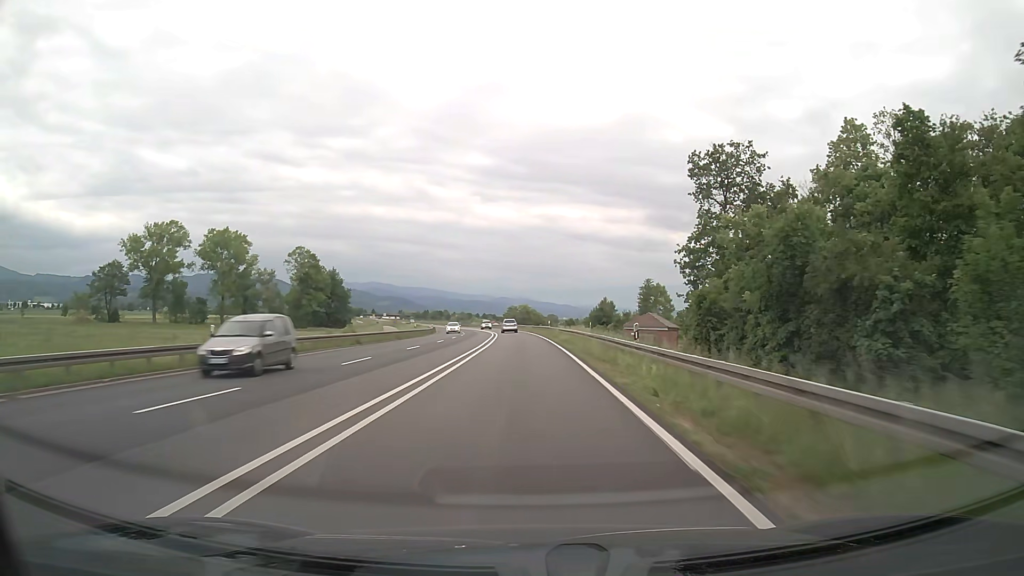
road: trunk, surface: asphalt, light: Day
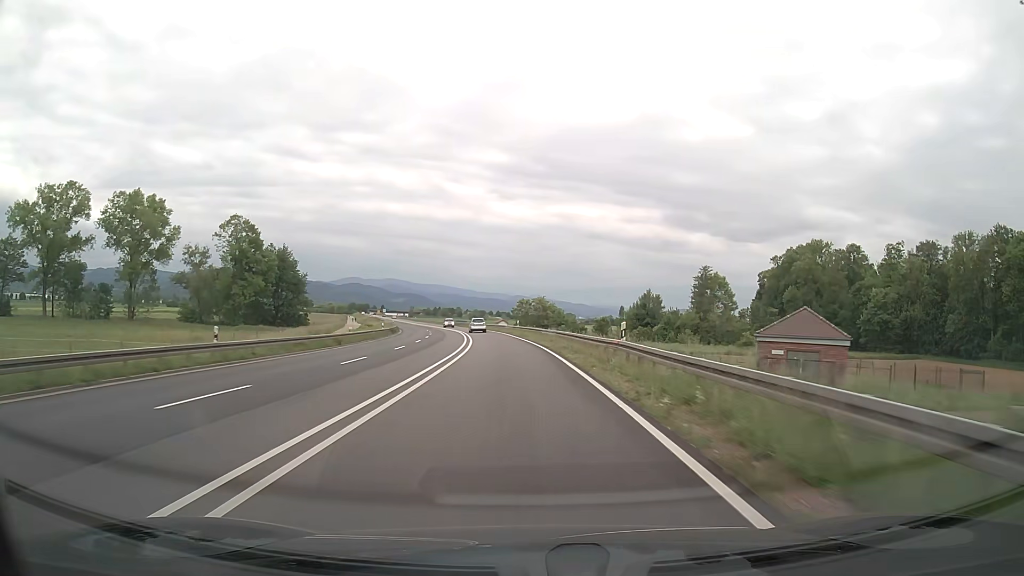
(-0.5, +47.5) m; -1°
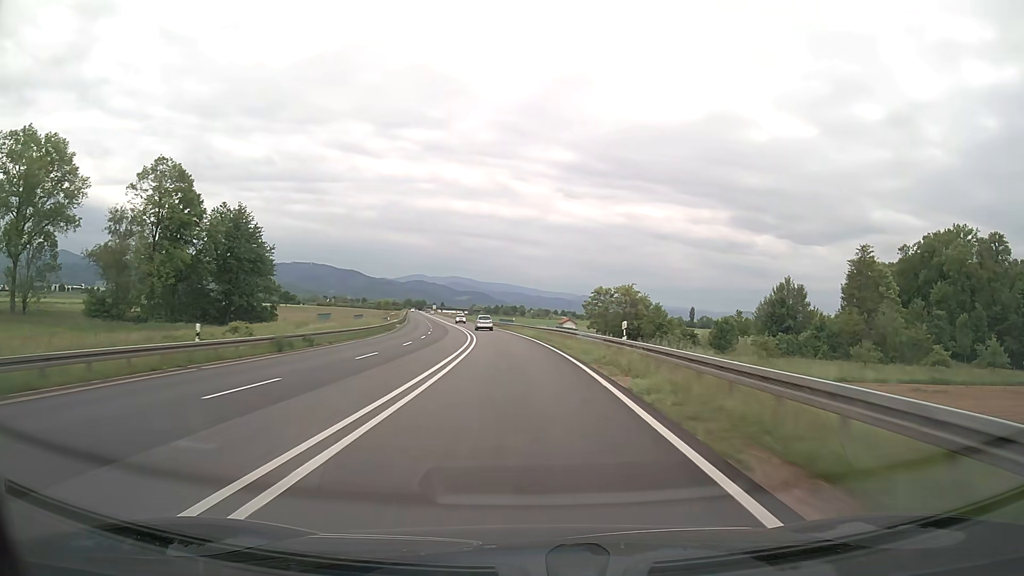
(-2.0, +47.2) m; -5°
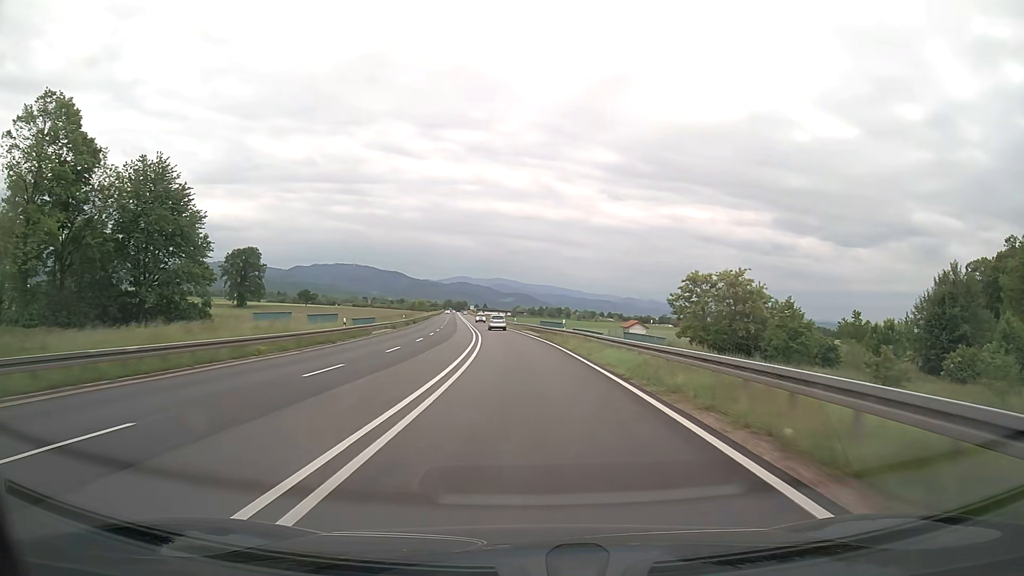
(-1.1, +31.6) m; -4°
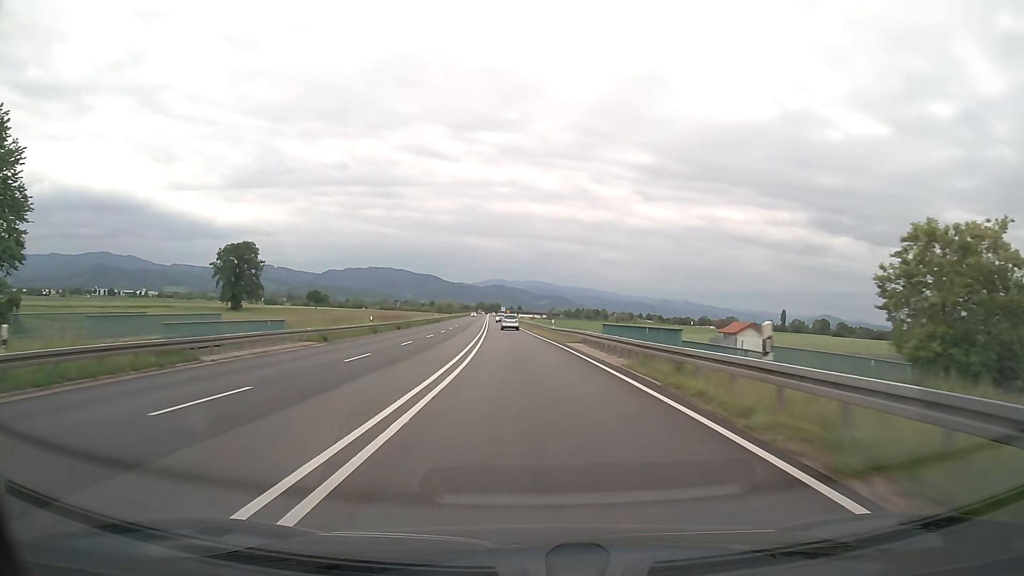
(-0.8, +31.7) m; -3°
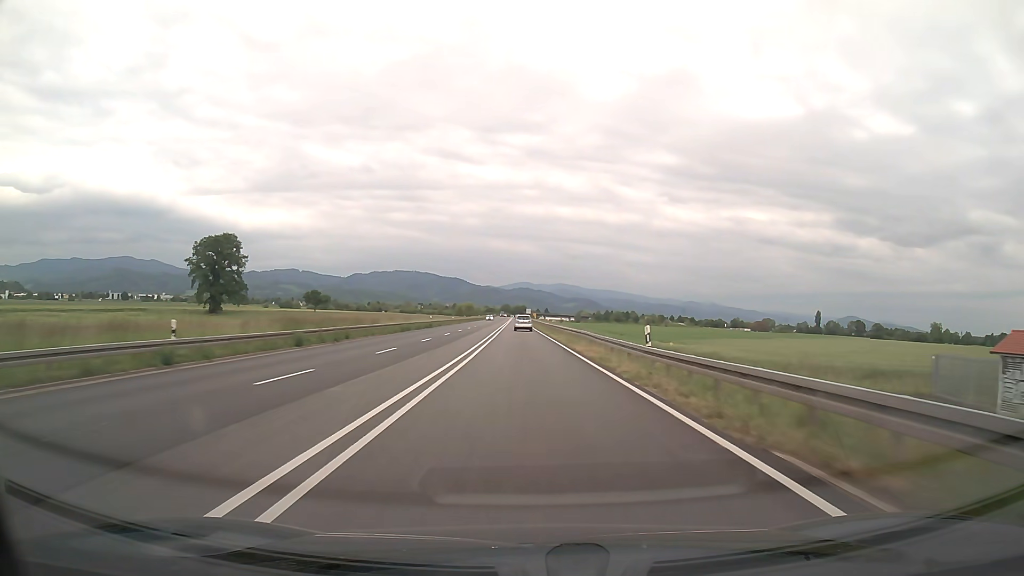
(-0.7, +31.8) m; -2°
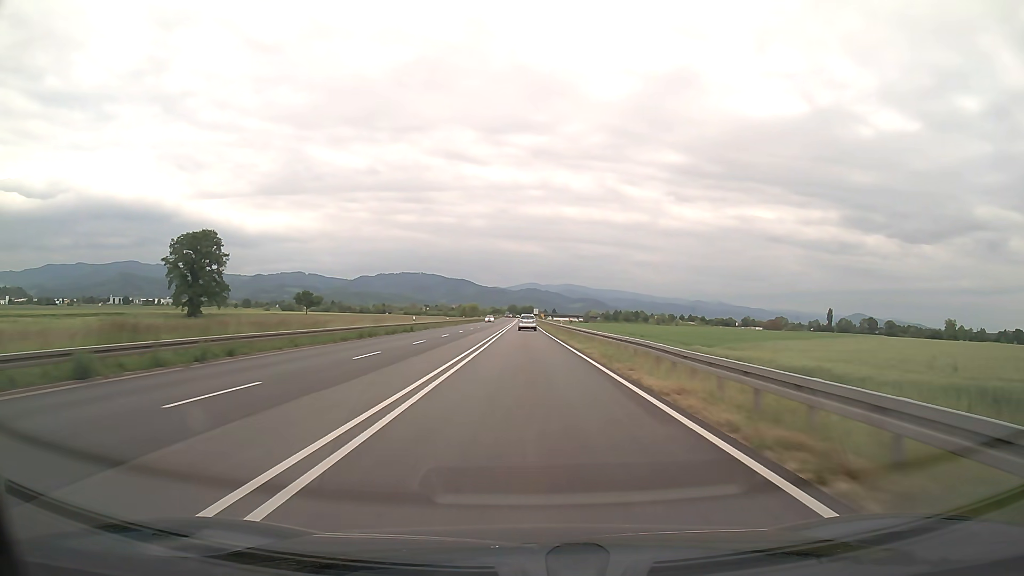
(-0.1, +16.0) m; -1°
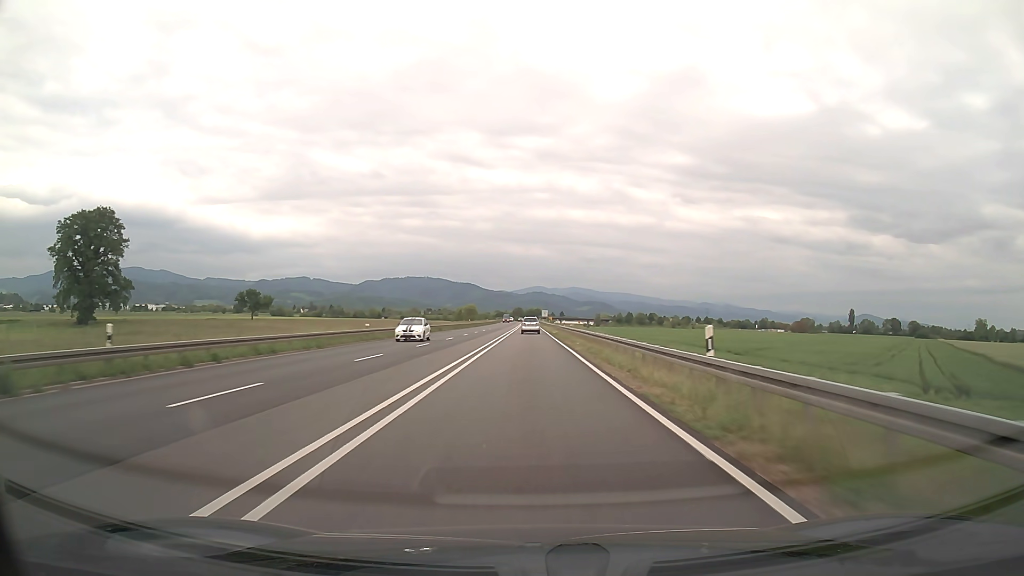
(-0.4, +48.1) m; -1°
(0, +10) (0, +20) (0, +30) (0, +40) (0, +50) (0, +60) (0, +70) (0, +80) (0, +90) (0, +100) m
